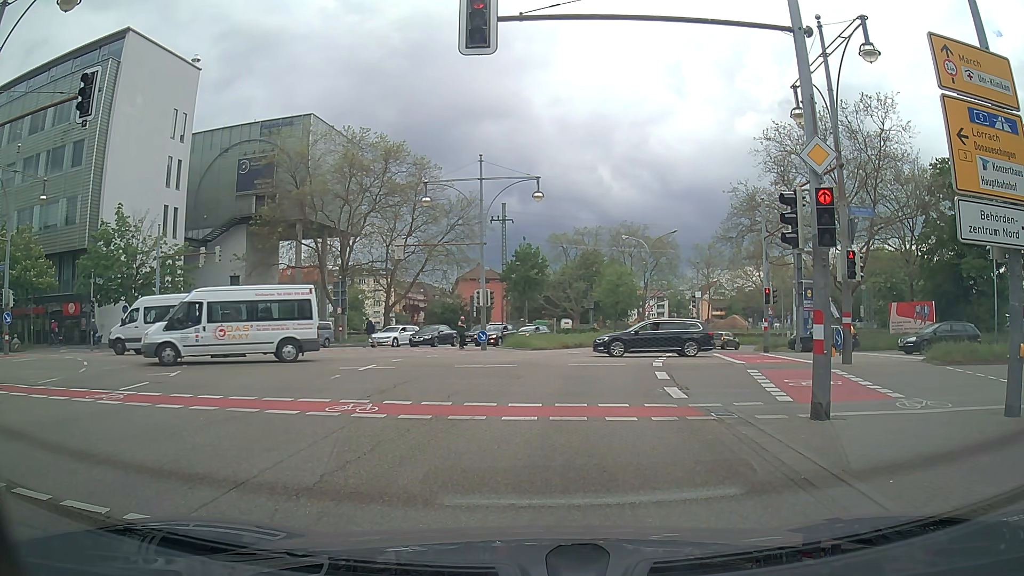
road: primary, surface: asphalt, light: Day
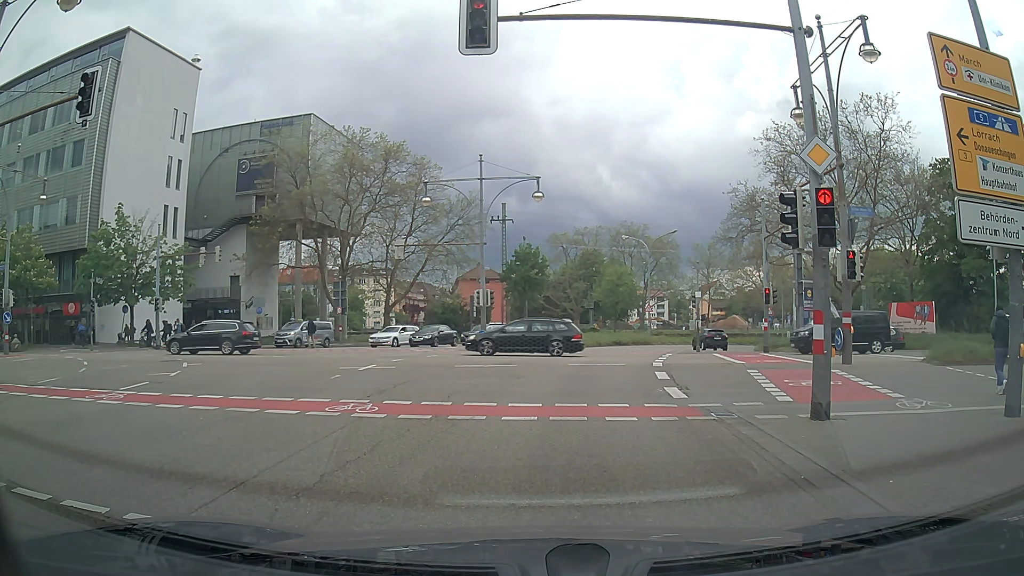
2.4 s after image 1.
(0.0, 0.0) m; 0°
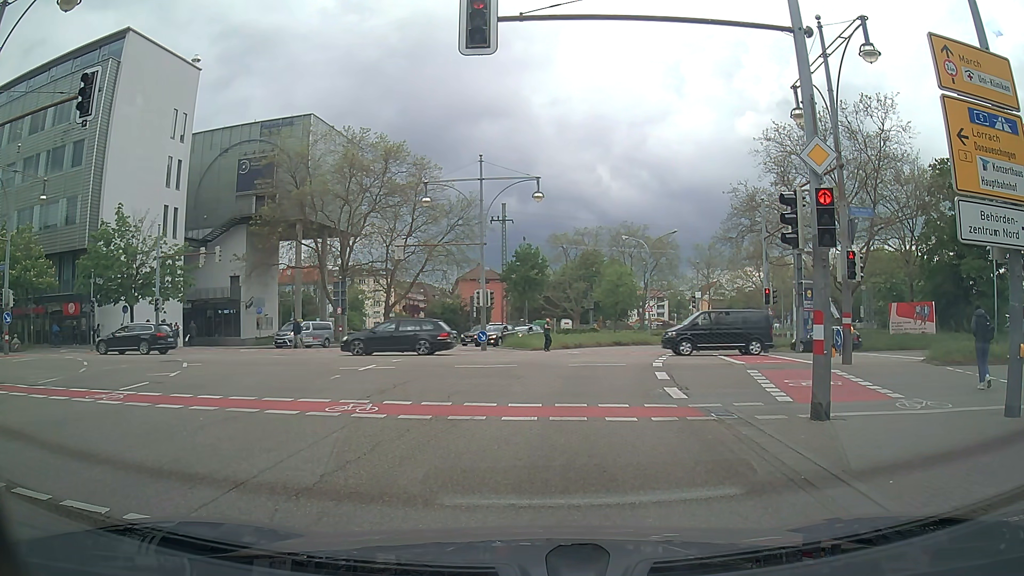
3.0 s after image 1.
(0.0, 0.0) m; 0°
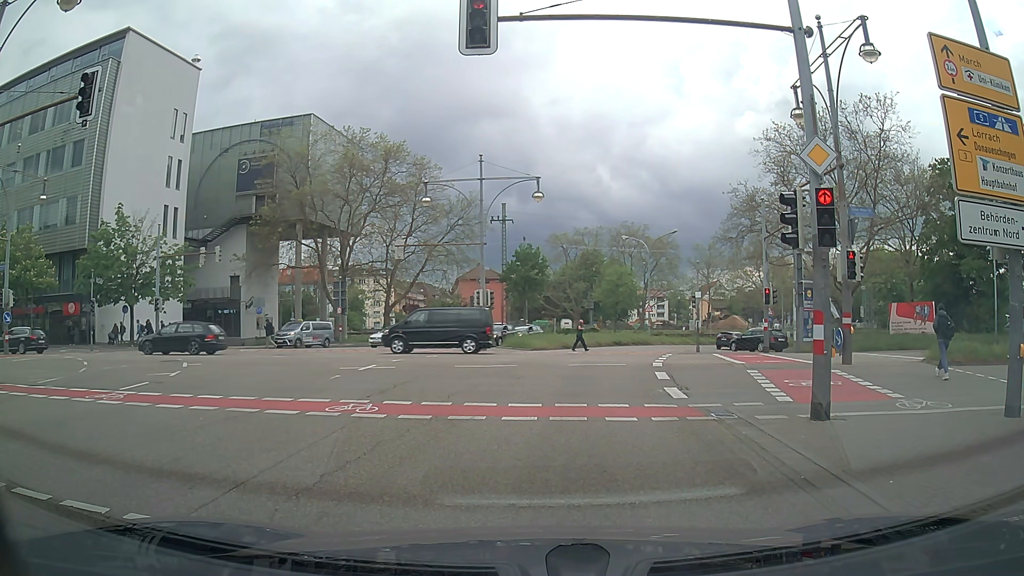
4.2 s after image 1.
(0.0, 0.0) m; 0°
(+1, +10) (+2, +20) (+4, +30) (+7, +39) (+11, +48) (+17, +56) (+25, +62) (+35, +64) (+45, +64) (+55, +63) m
